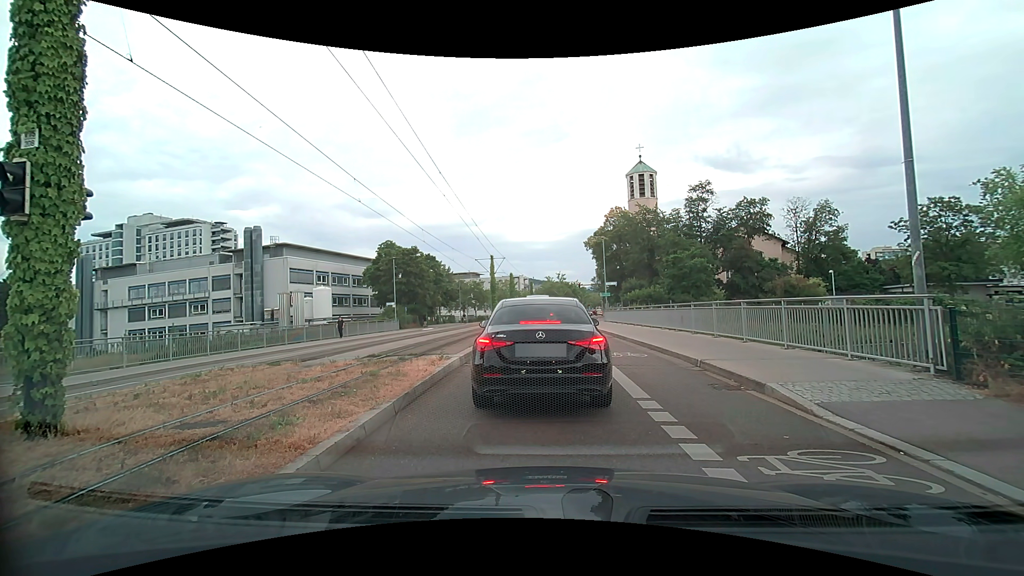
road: secondary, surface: asphalt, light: Day
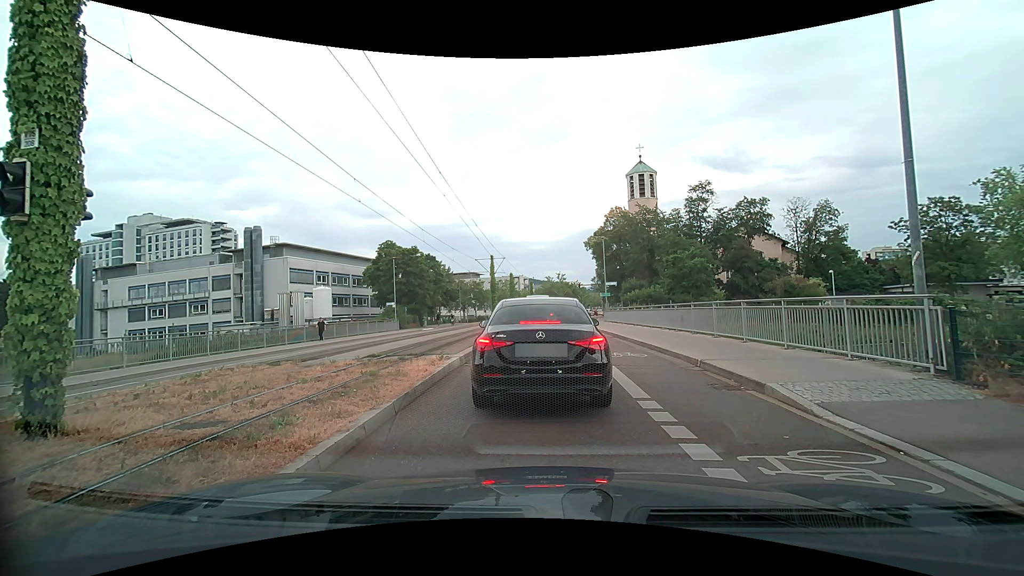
(0.0, 0.0) m; 0°
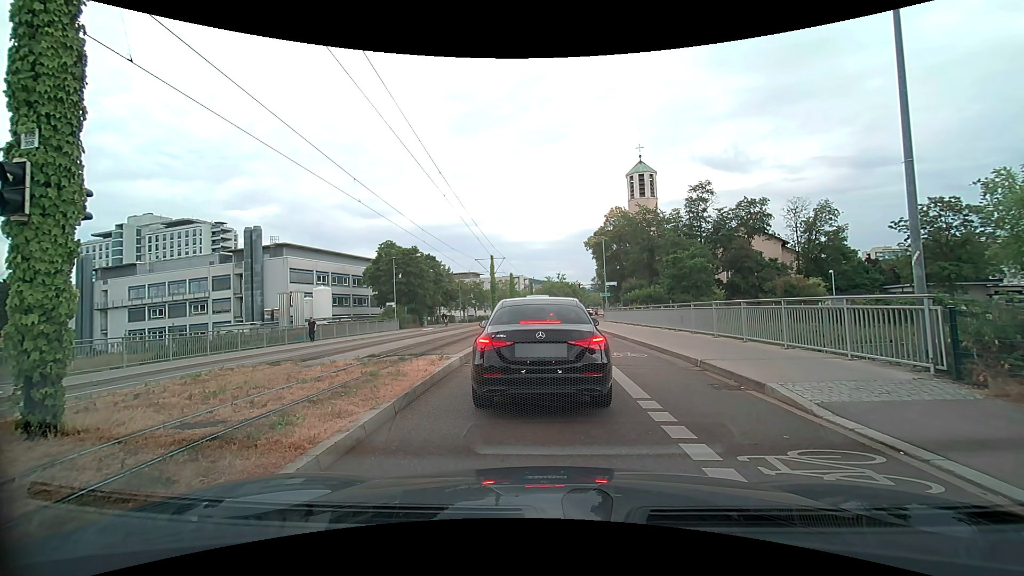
(0.0, 0.0) m; 0°
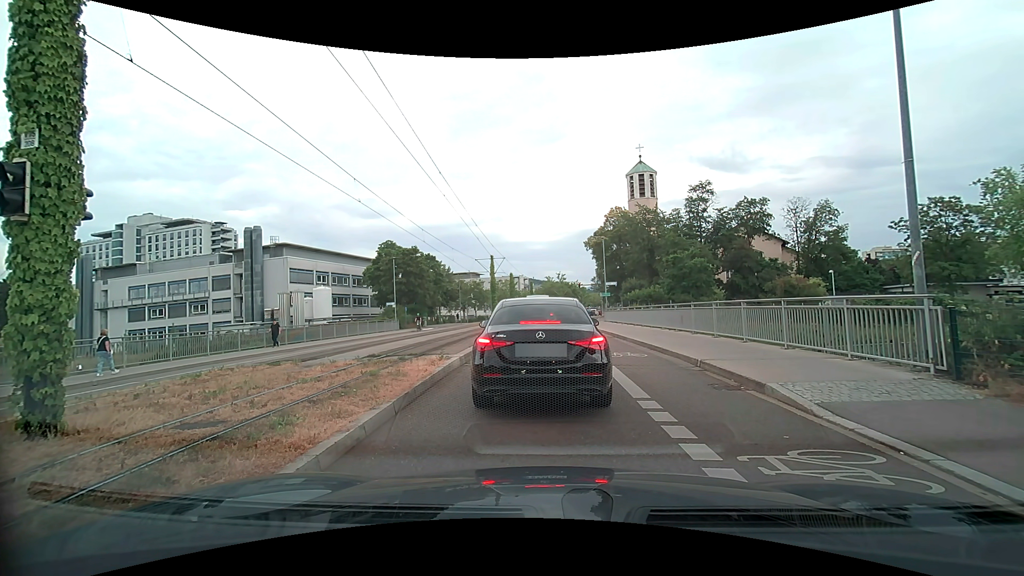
(0.0, 0.0) m; 0°
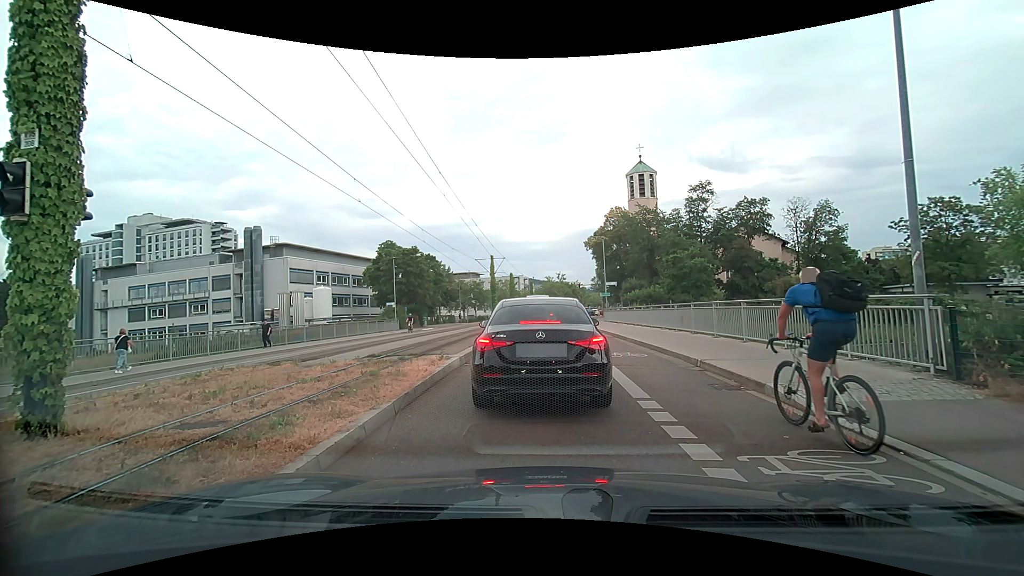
(0.0, 0.0) m; 0°
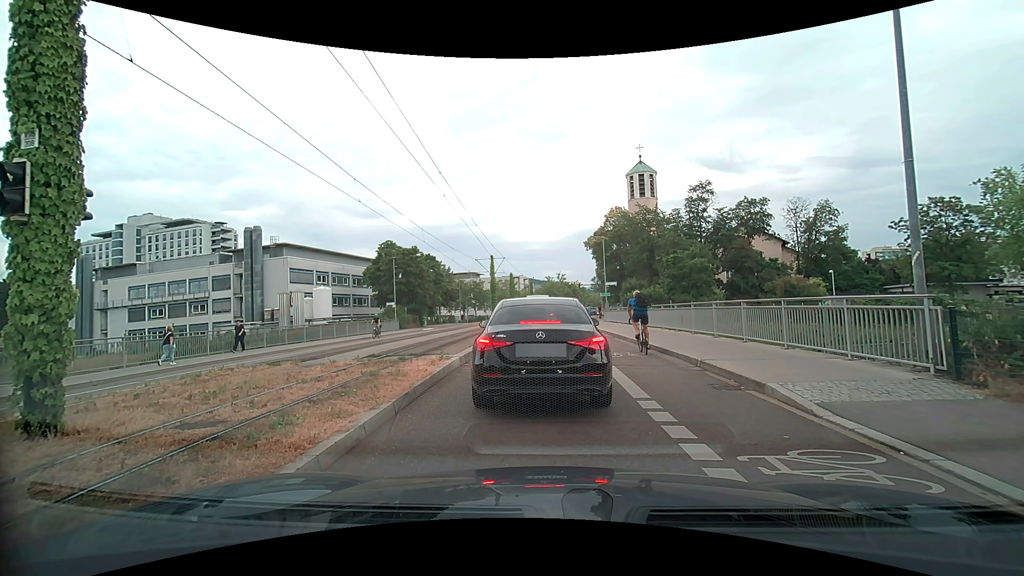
(0.0, 0.0) m; 0°
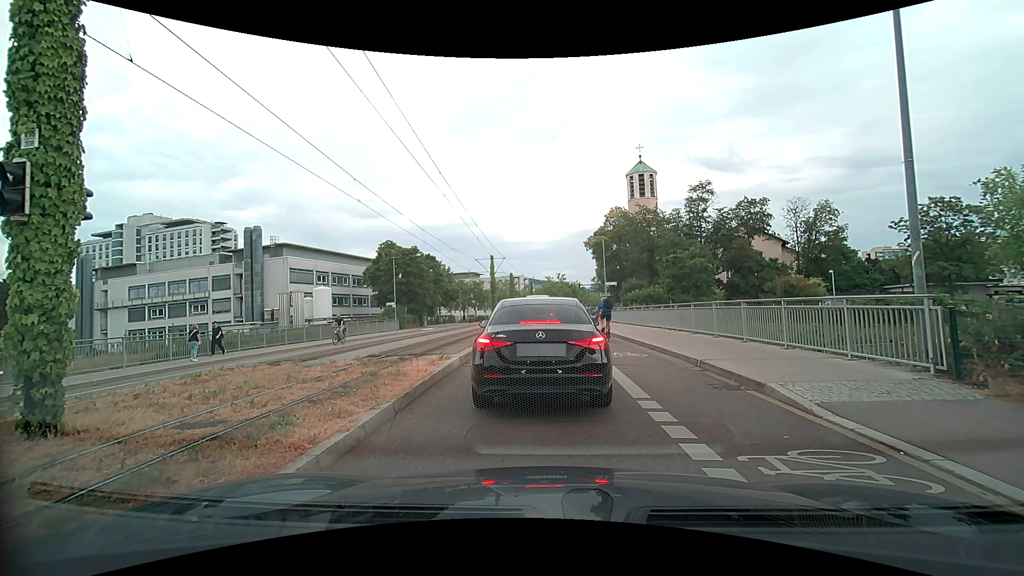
(0.0, 0.0) m; 0°
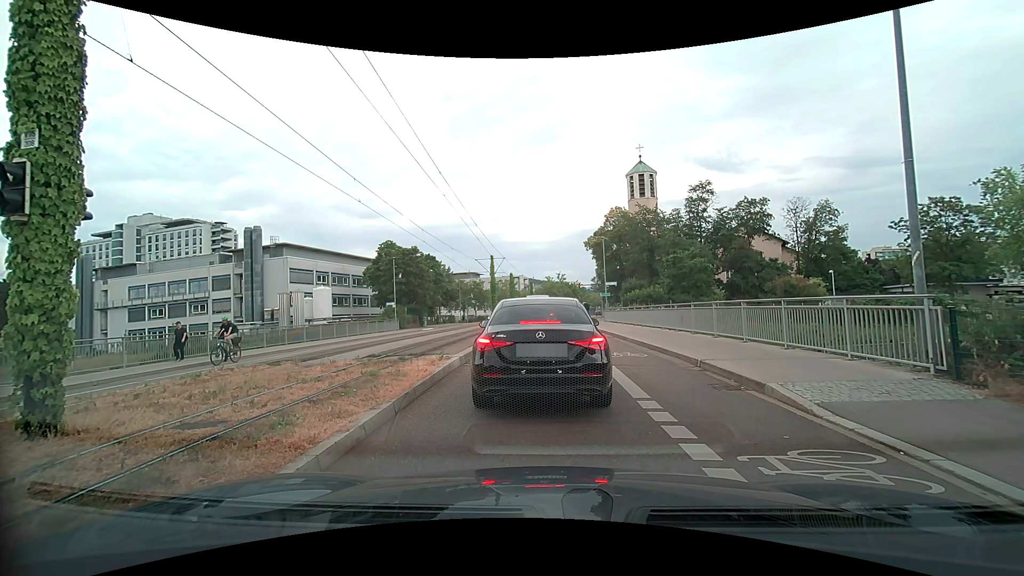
(0.0, 0.0) m; 0°
